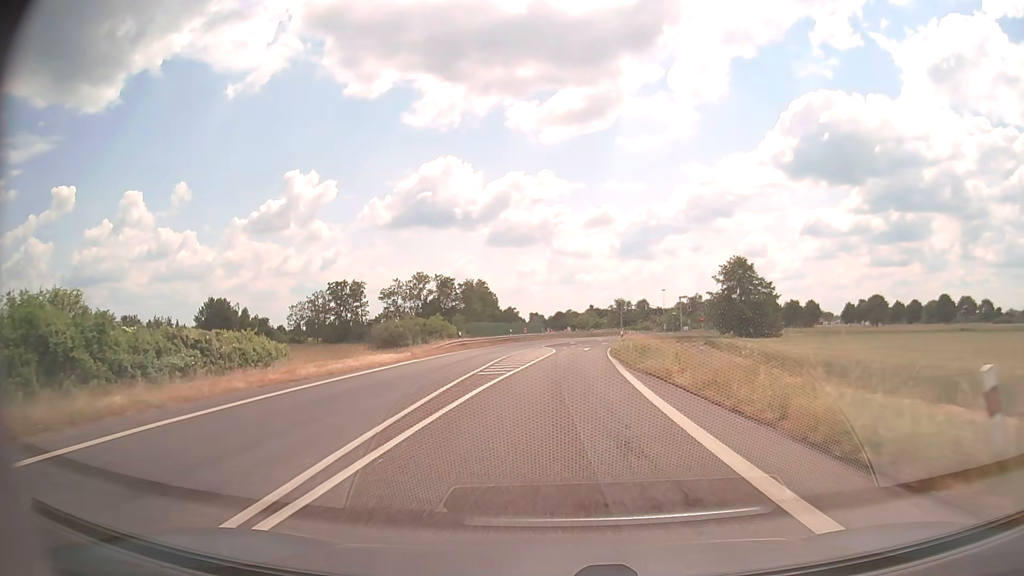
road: primary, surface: asphalt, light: Day
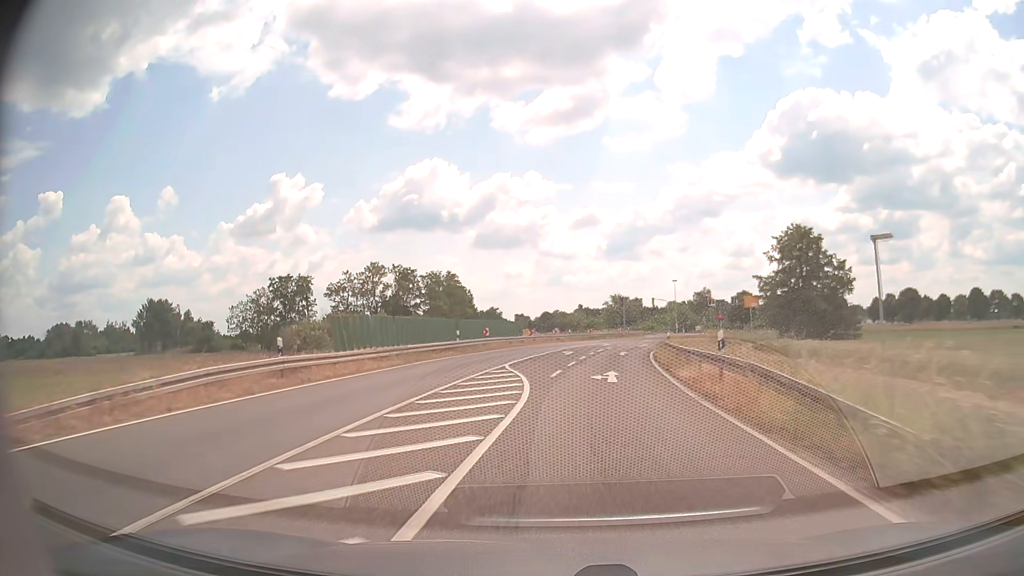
(+0.3, +30.1) m; +1°
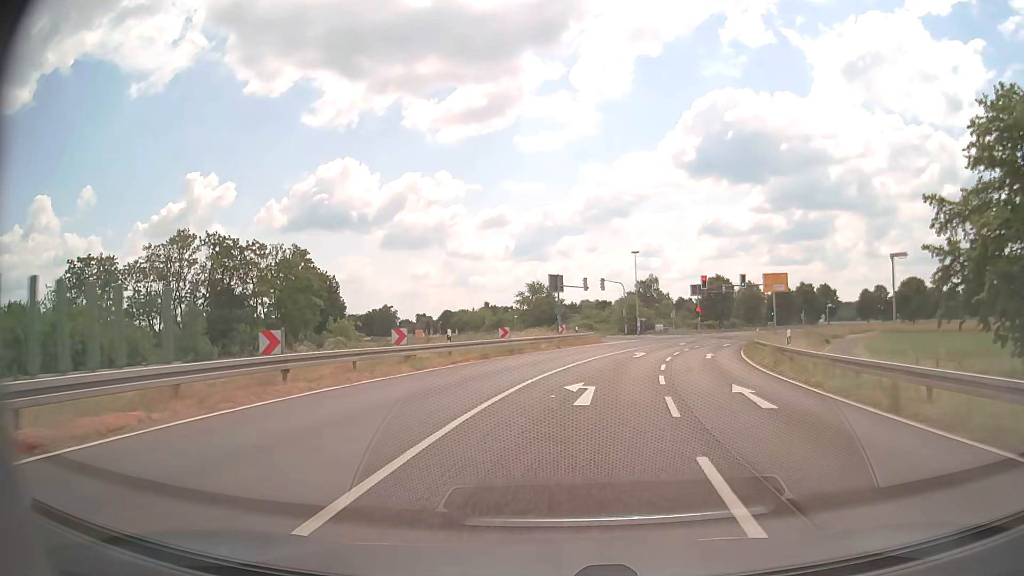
(+1.7, +45.8) m; +8°
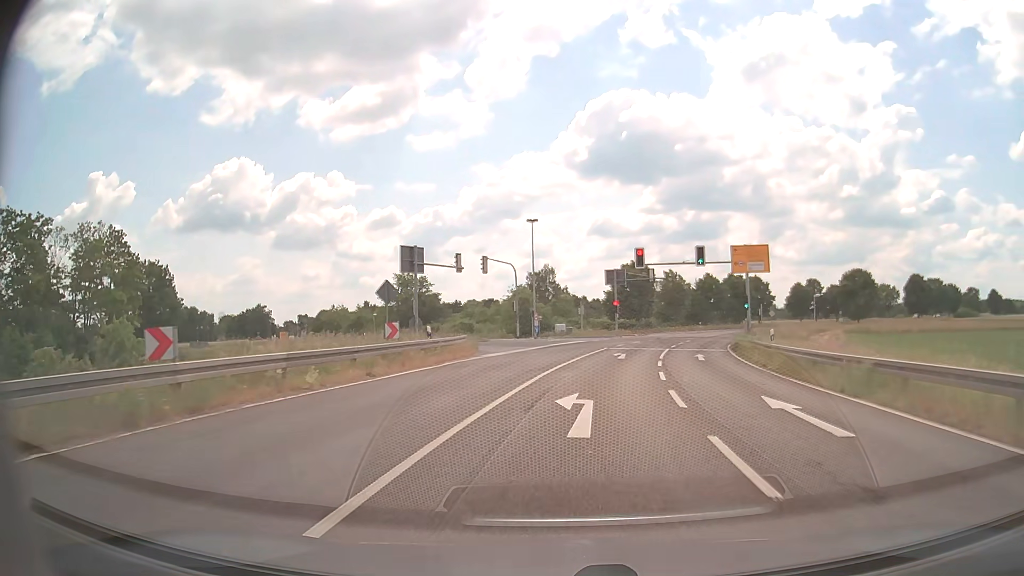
(+1.8, +23.0) m; +9°
